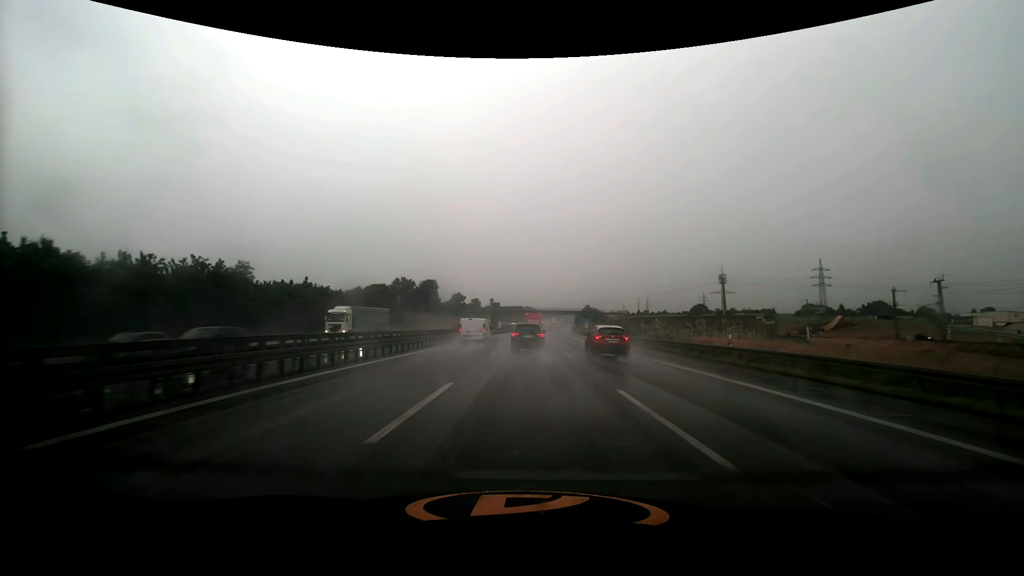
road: motorway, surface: asphalt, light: Day
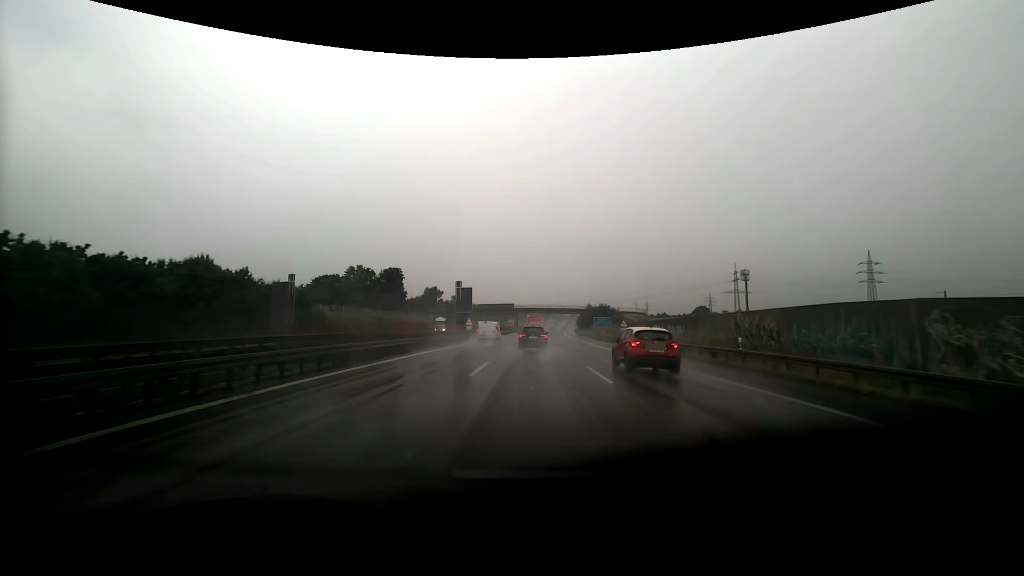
(+0.3, +45.7) m; +1°
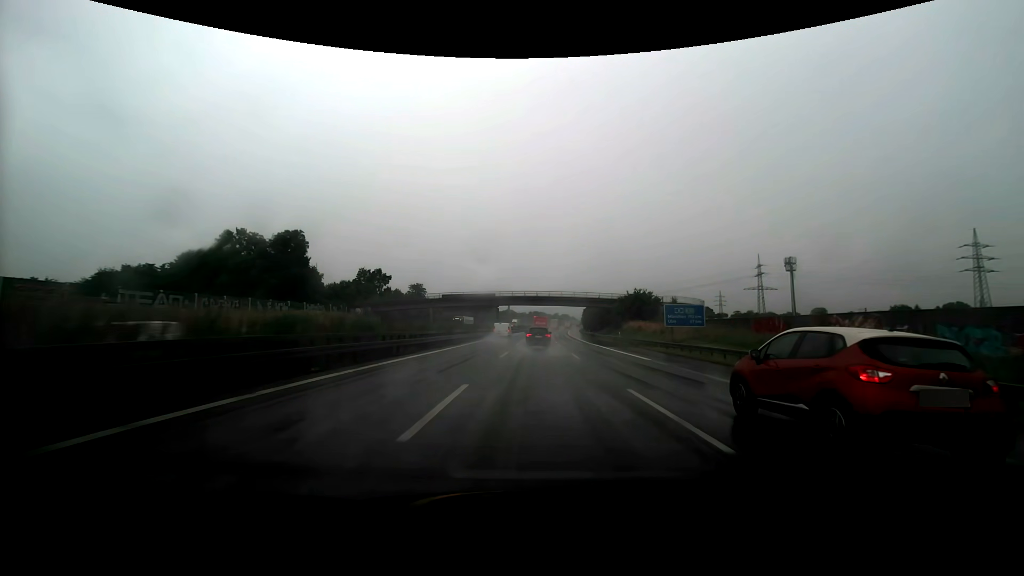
(+0.7, +61.2) m; +1°
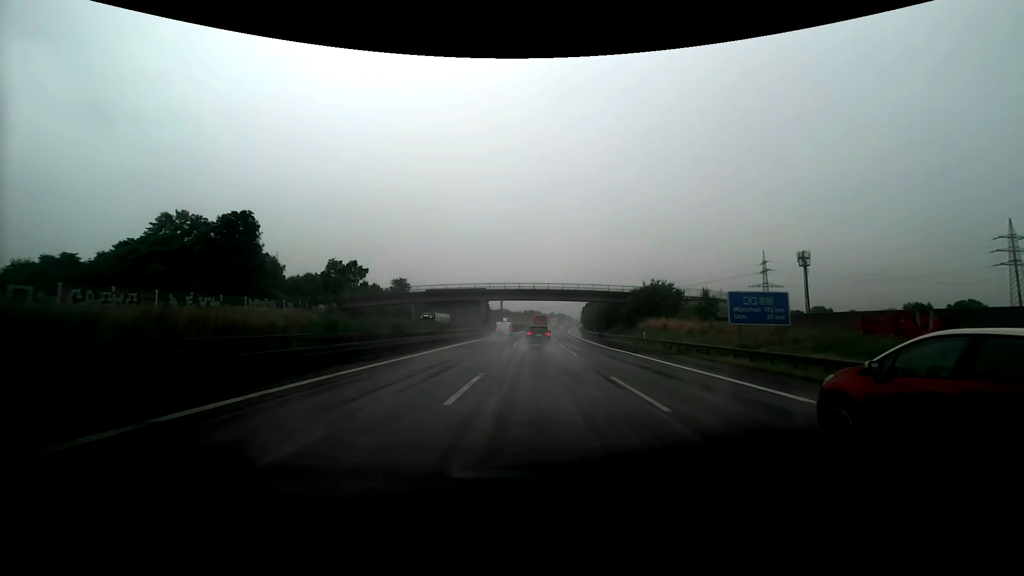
(+0.1, +15.4) m; +1°
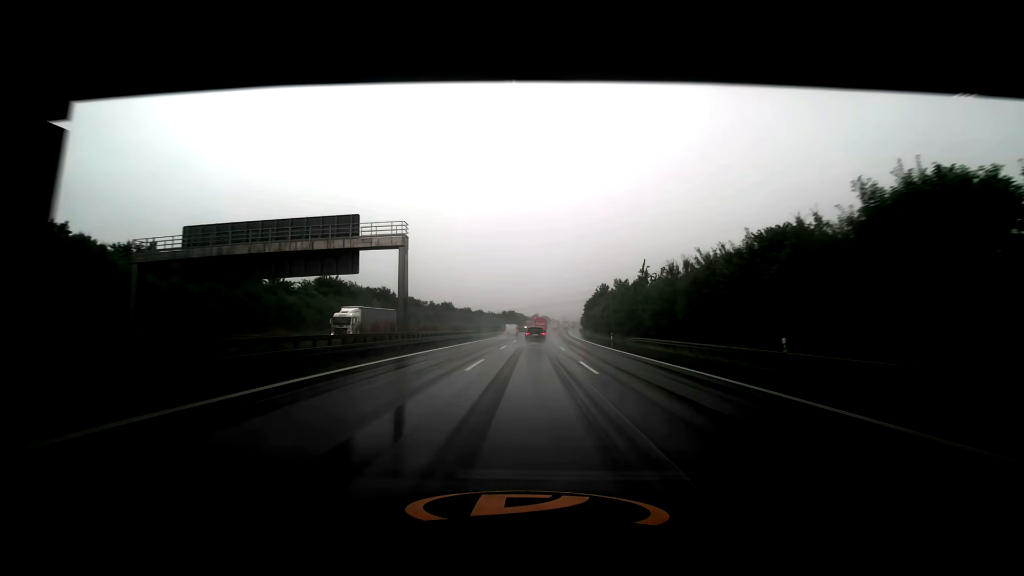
(+1.9, +76.2) m; +2°
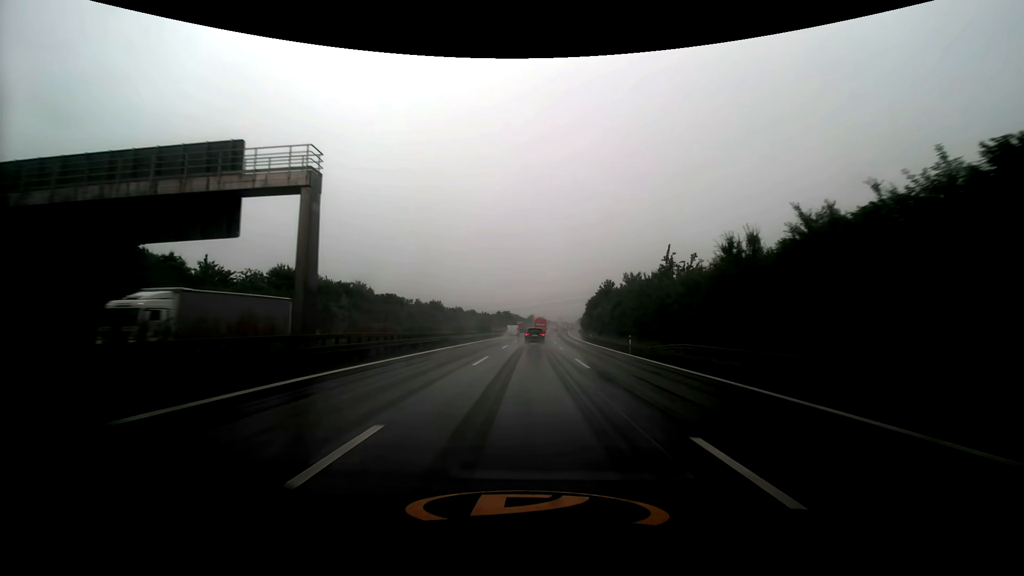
(+0.1, +15.2) m; +1°
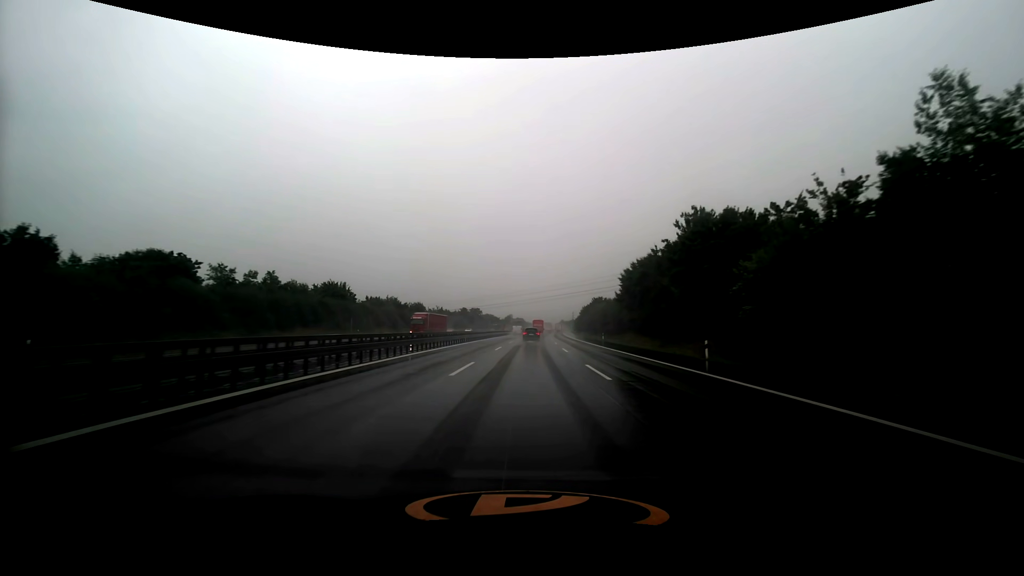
(+1.5, +76.9) m; +2°
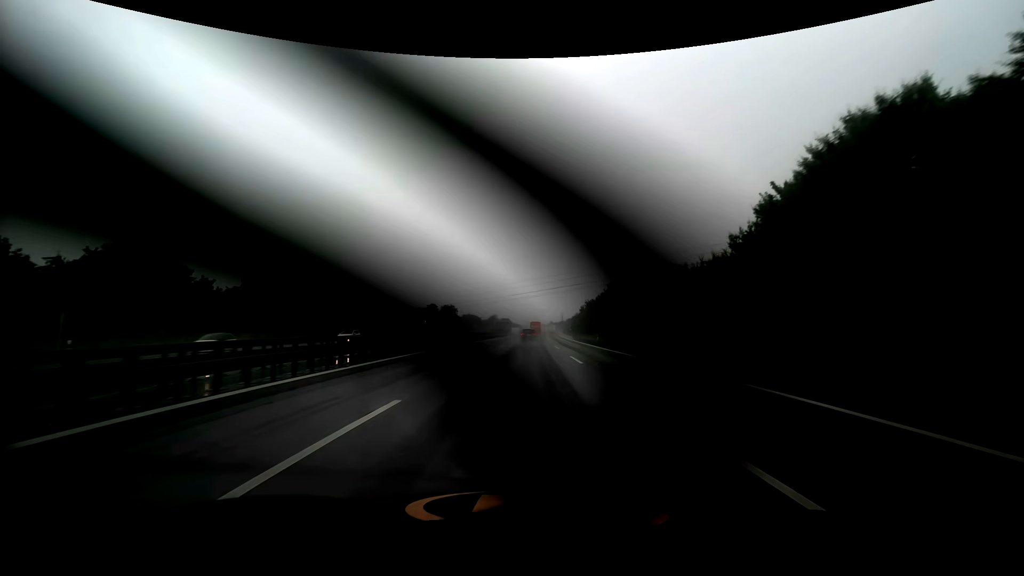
(+0.7, +47.3) m; +2°
(0, +10) (0, +20) (0, +30) (0, +40) (0, +50) (+1, +60) (+1, +70) (+1, +80) (+1, +90) (+2, +100) m
